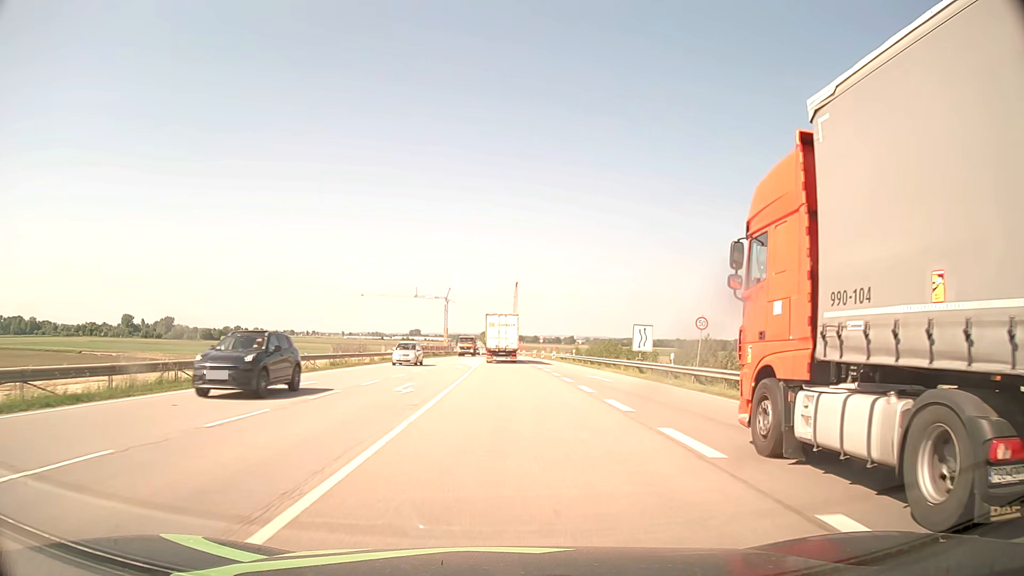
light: Day
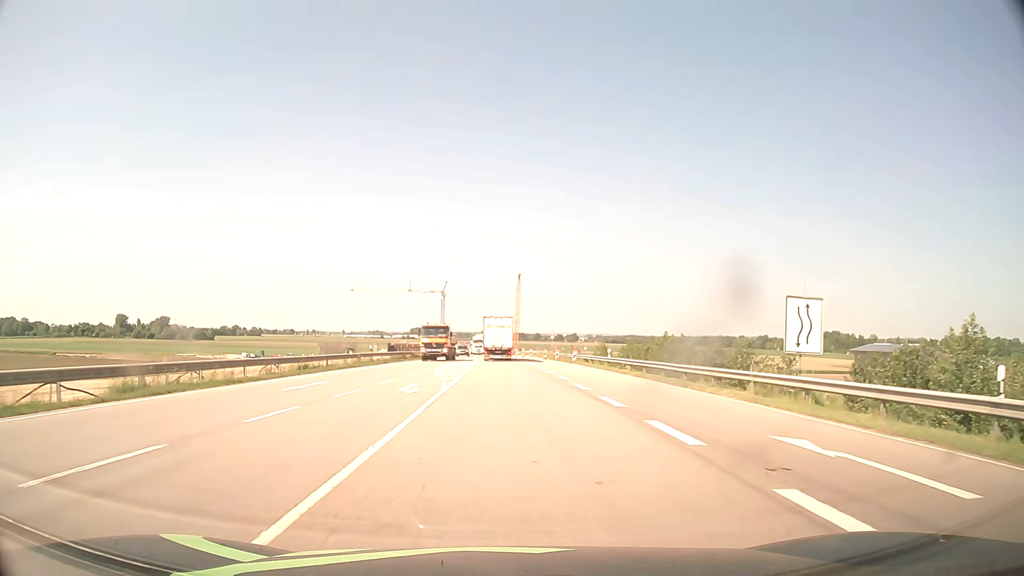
(0.0, +23.0) m; 0°
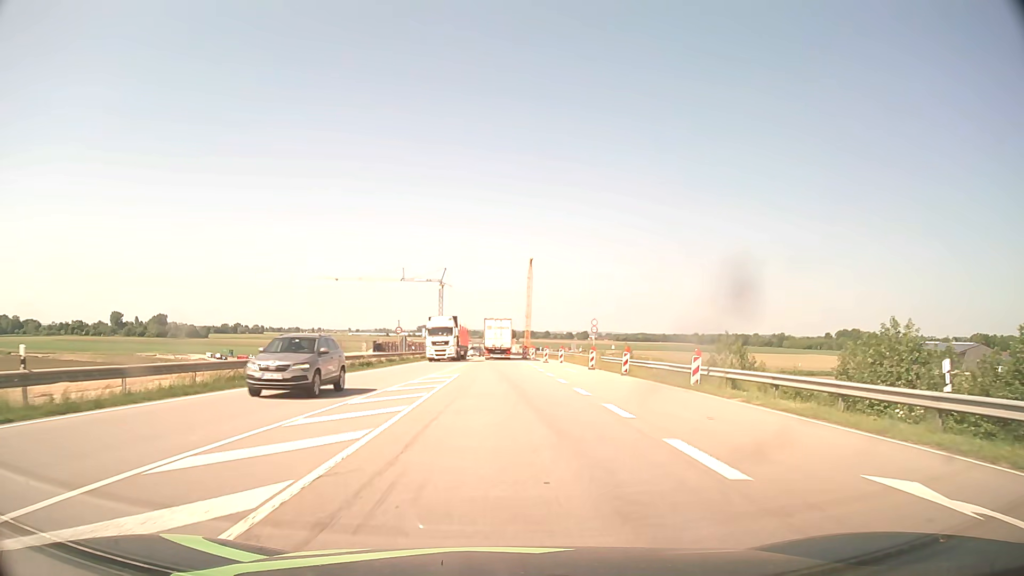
(-0.2, +38.5) m; -1°
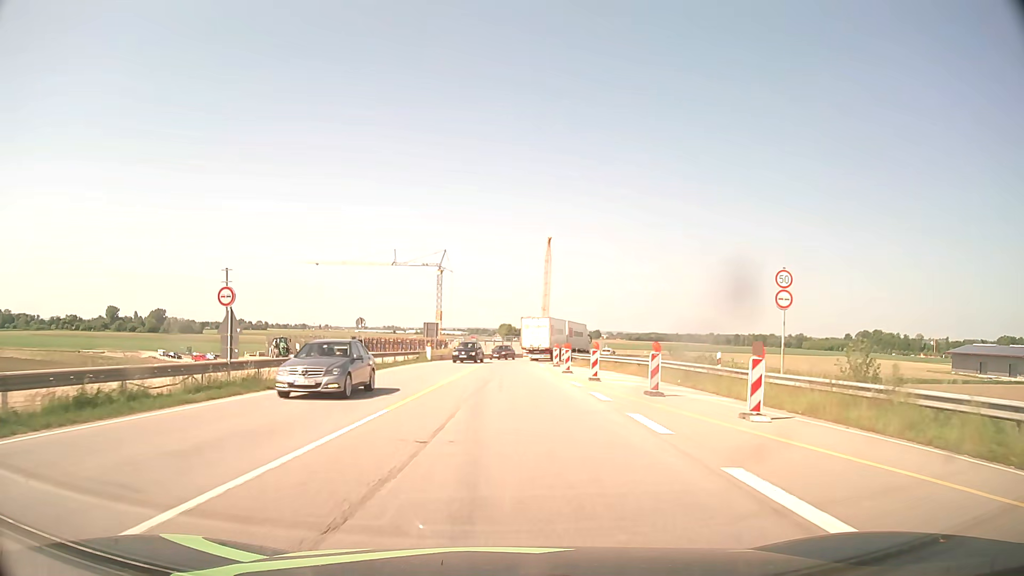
(-0.4, +38.3) m; -1°
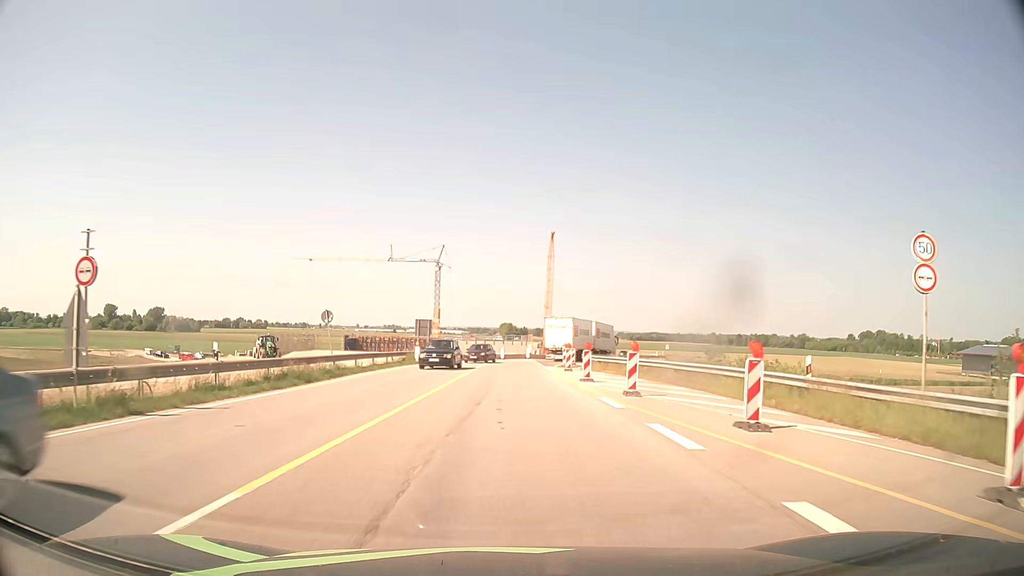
(0.0, +7.7) m; 0°
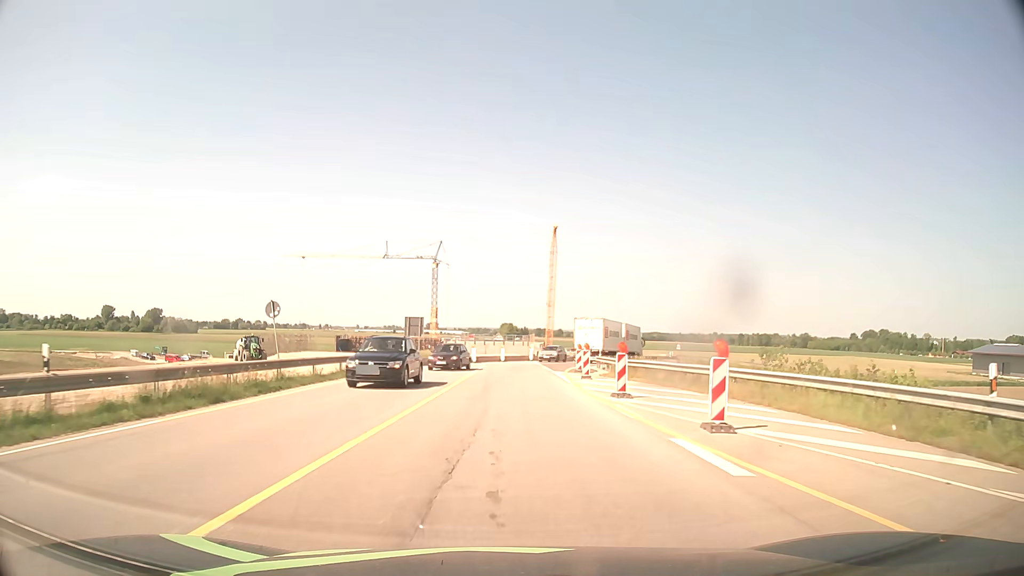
(0.0, +7.6) m; 0°
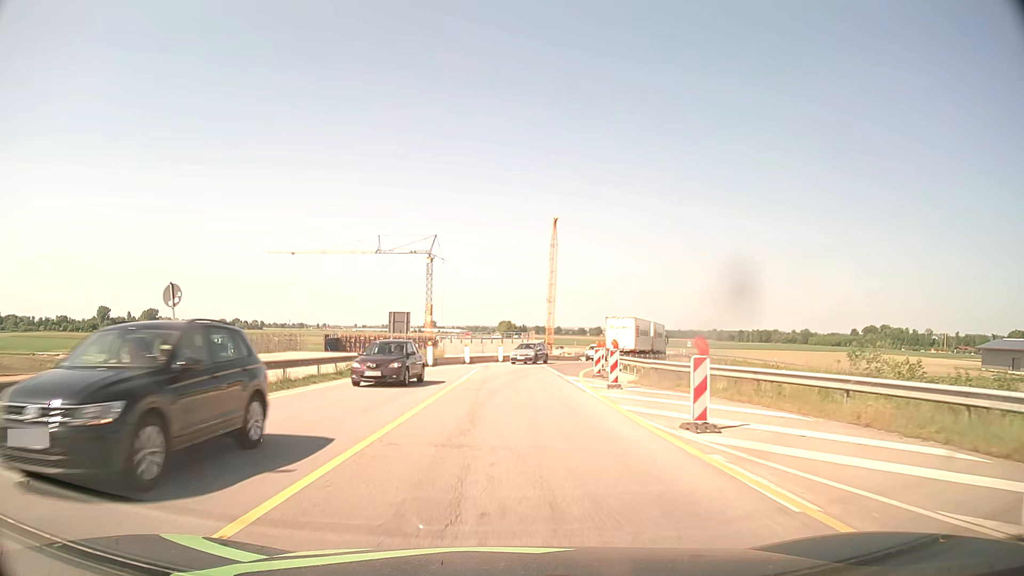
(0.0, +7.6) m; 0°
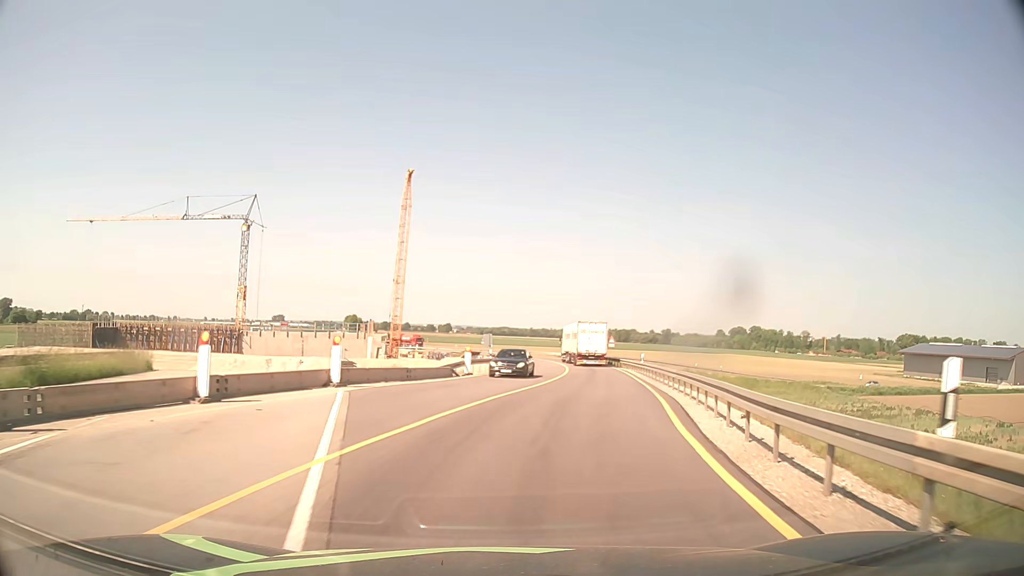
(+2.3, +38.0) m; +12°
(+1, +10) (+2, +20) (+4, +30) (+5, +40) (+7, +50) (+8, +59) (+8, +69) (+9, +79) (+8, +89) (+7, +99) m
